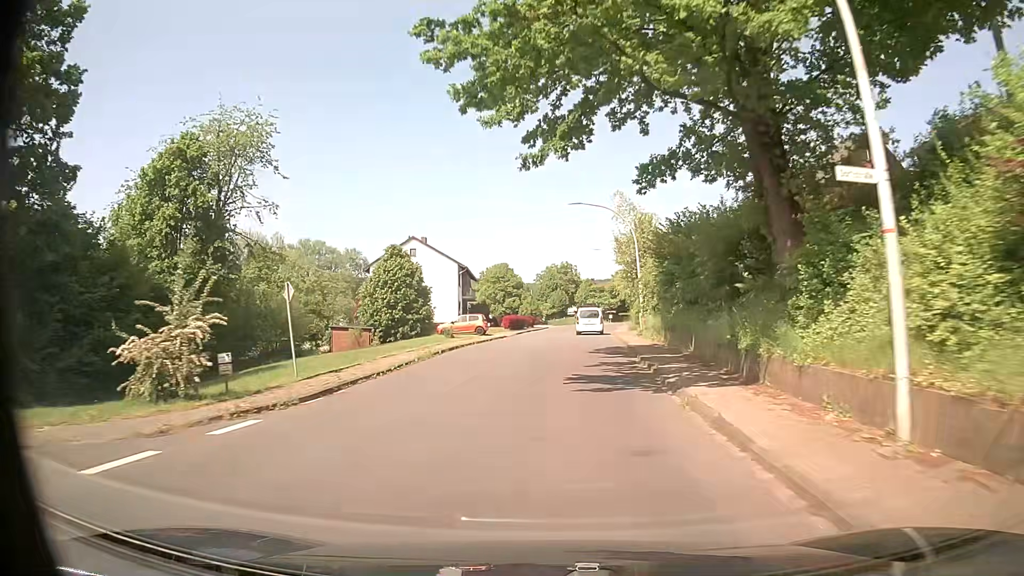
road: tertiary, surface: asphalt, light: Day
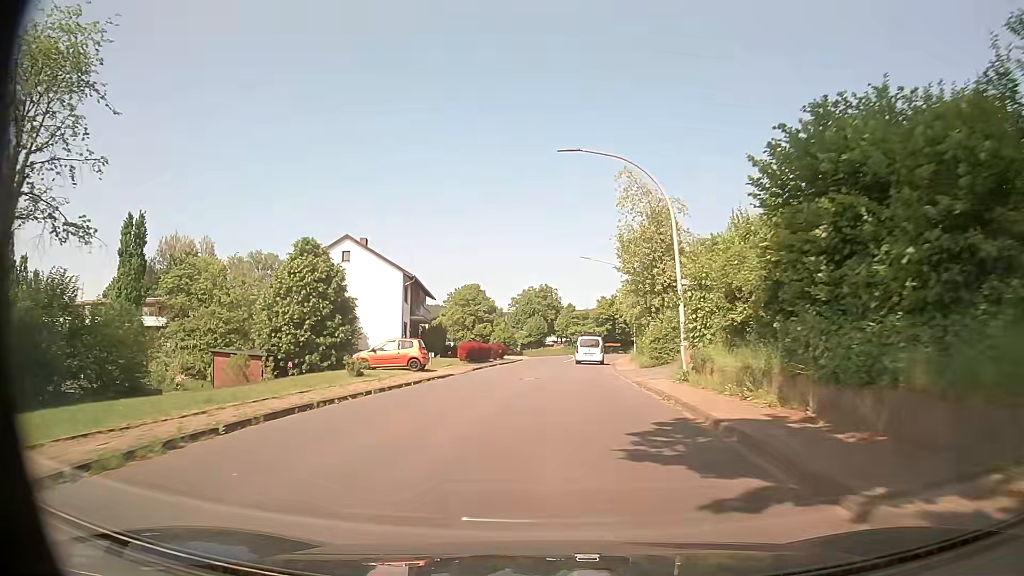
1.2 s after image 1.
(+0.4, +16.4) m; +3°
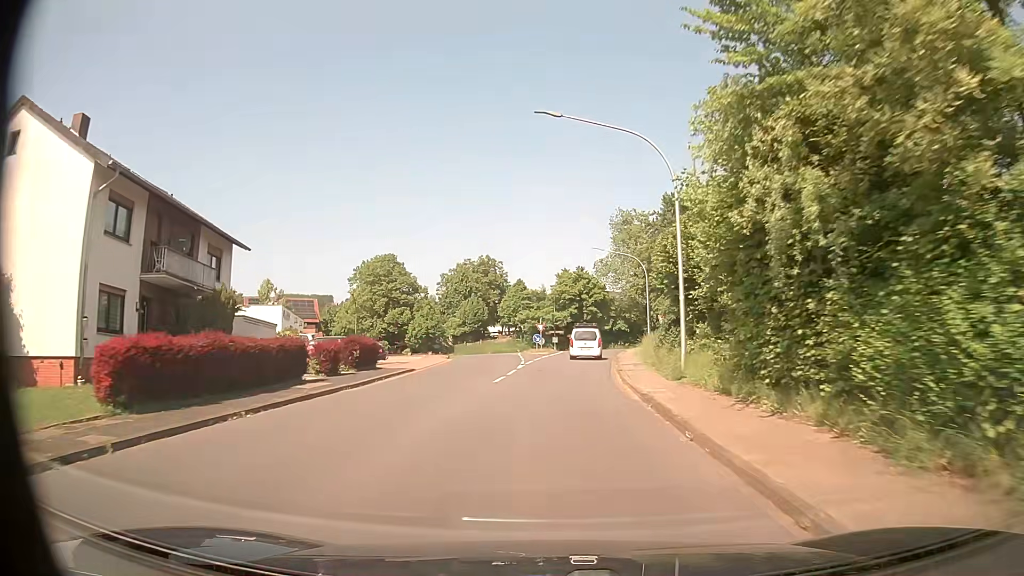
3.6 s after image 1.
(+1.3, +31.8) m; +4°
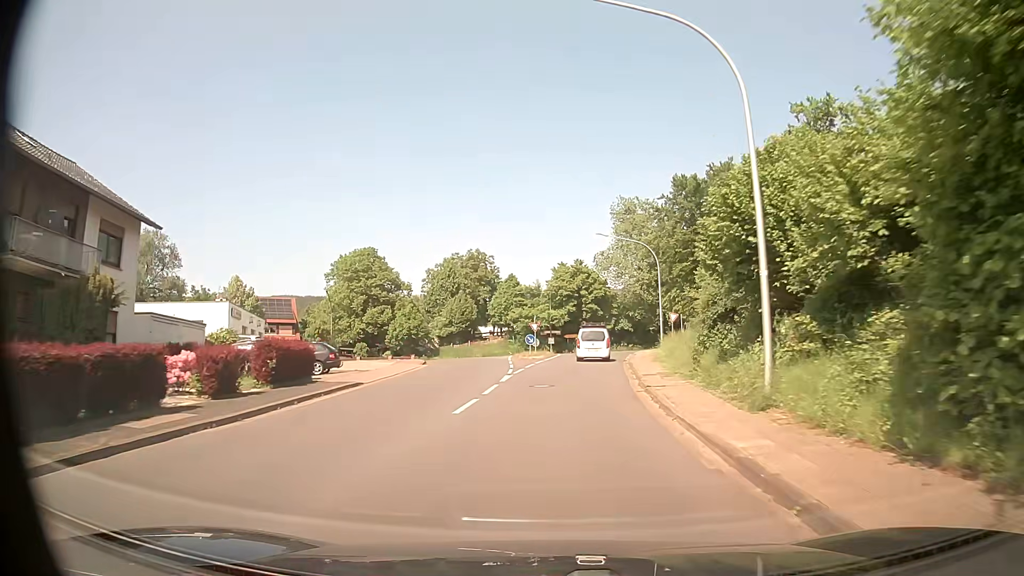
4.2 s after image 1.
(0.0, +7.7) m; 0°
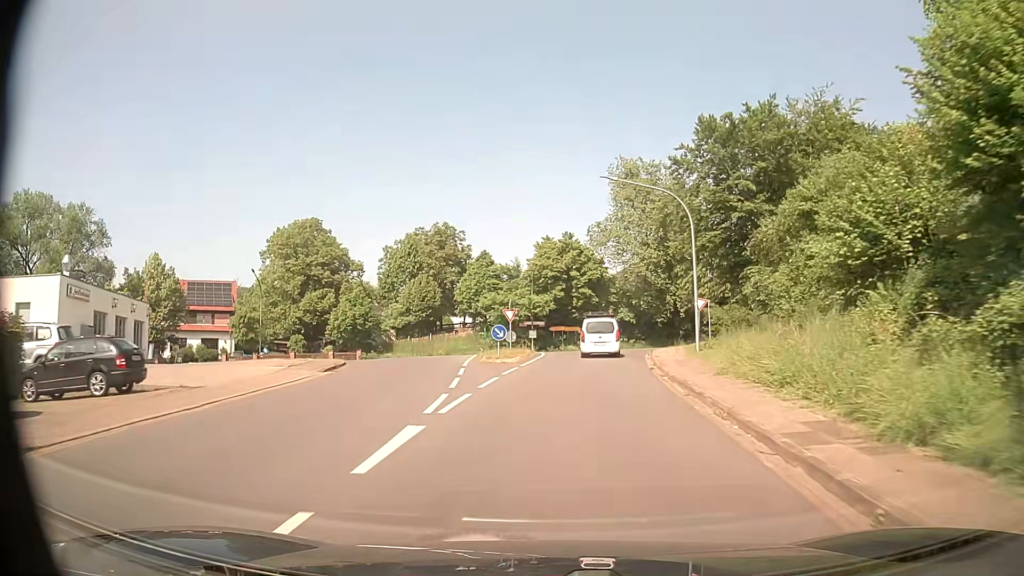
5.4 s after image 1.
(+0.2, +14.7) m; +1°
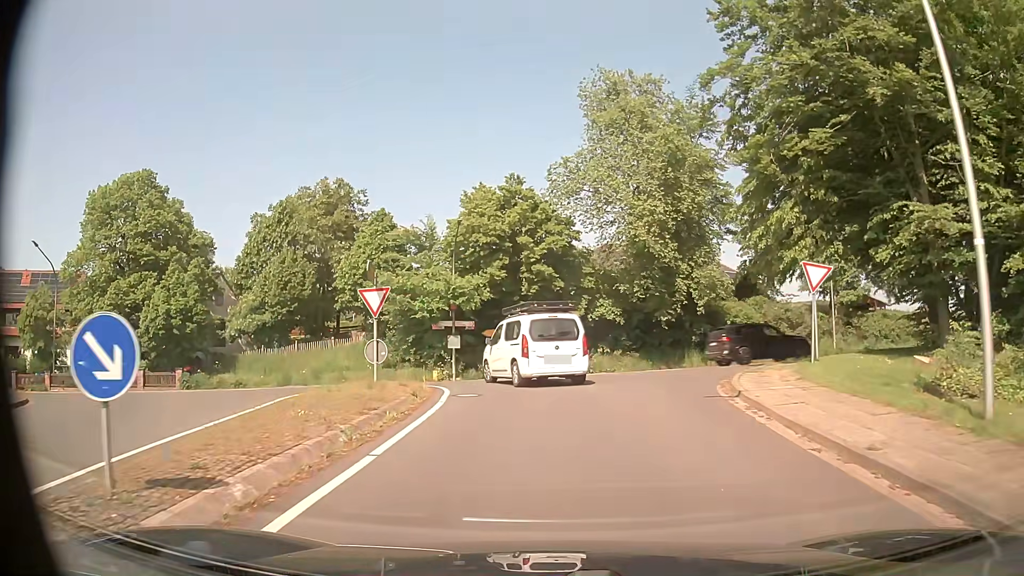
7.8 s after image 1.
(+0.8, +22.4) m; +5°
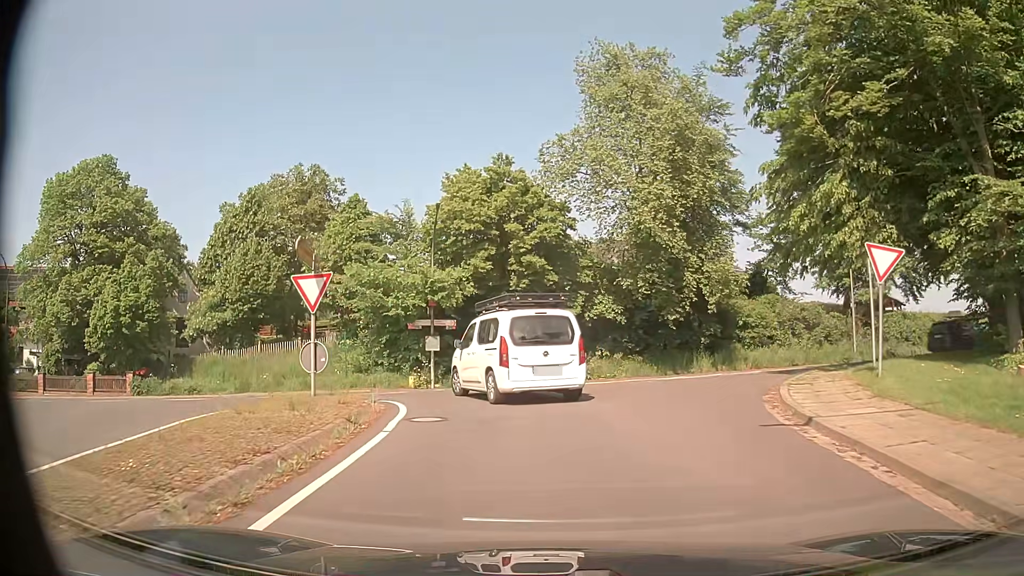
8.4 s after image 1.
(0.0, +4.0) m; 0°
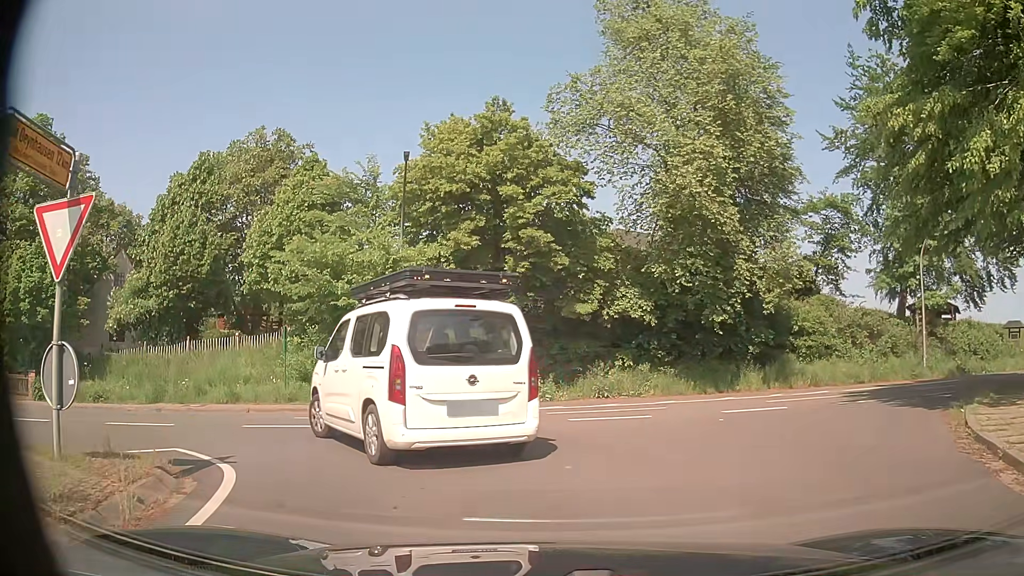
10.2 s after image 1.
(-0.1, +7.3) m; -1°
